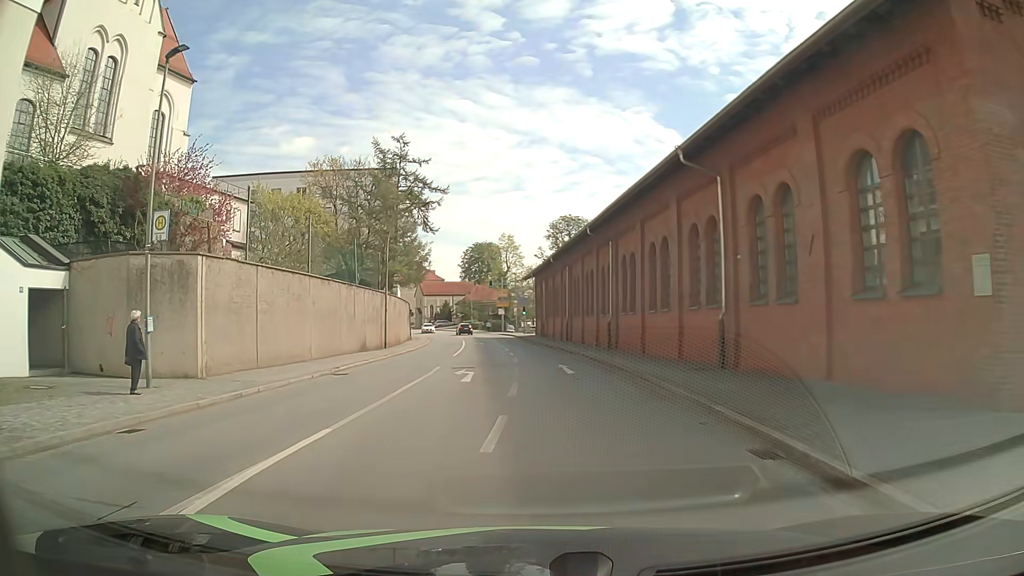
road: tertiary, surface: asphalt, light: Day
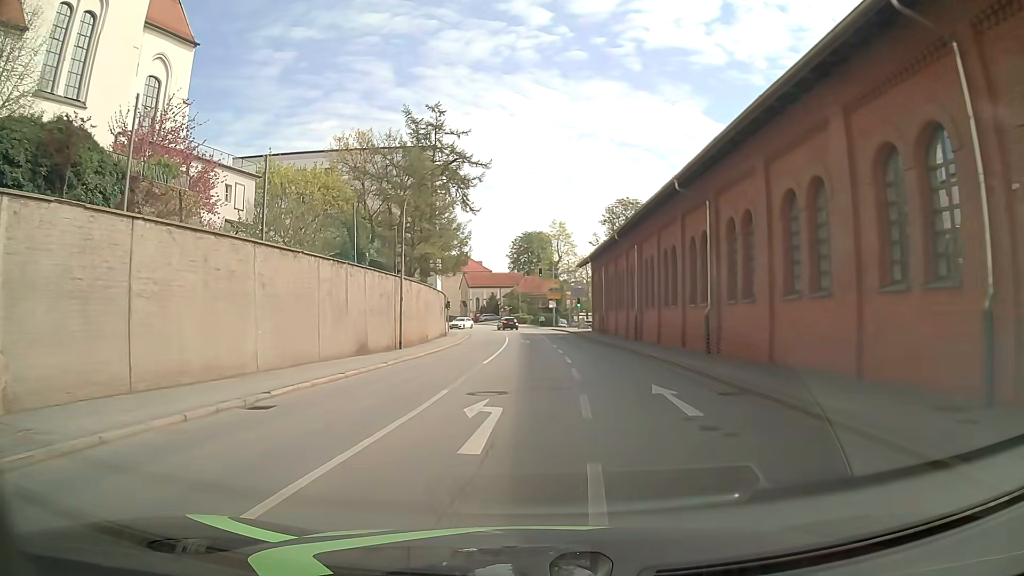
(-0.4, +9.8) m; -5°
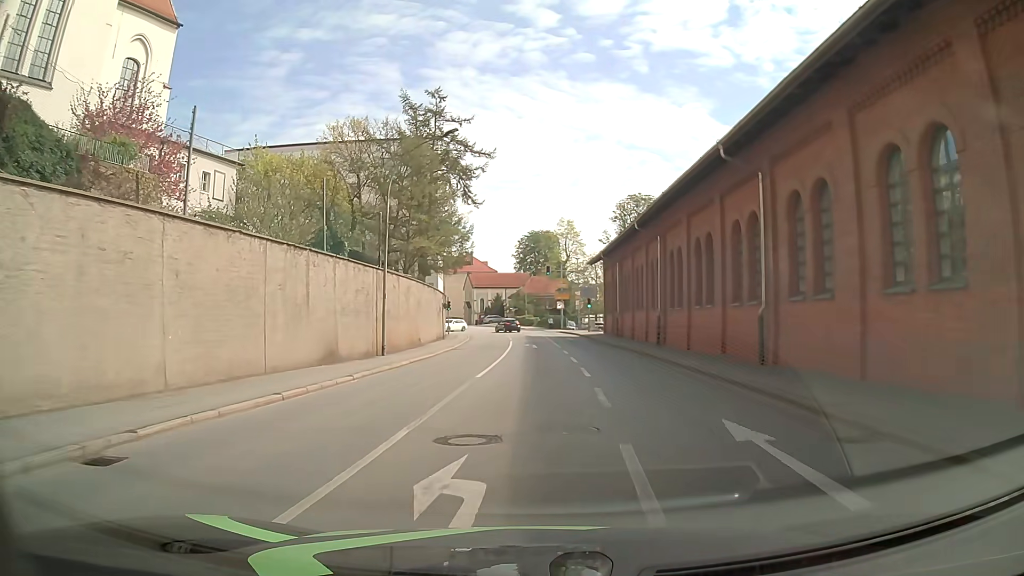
(0.0, +5.0) m; +1°
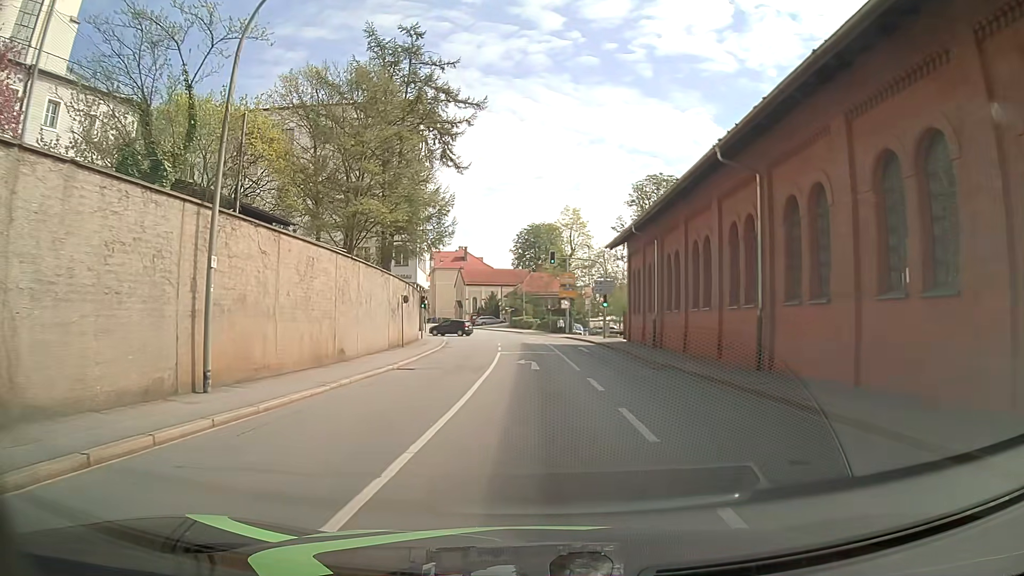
(-0.1, +14.8) m; -1°
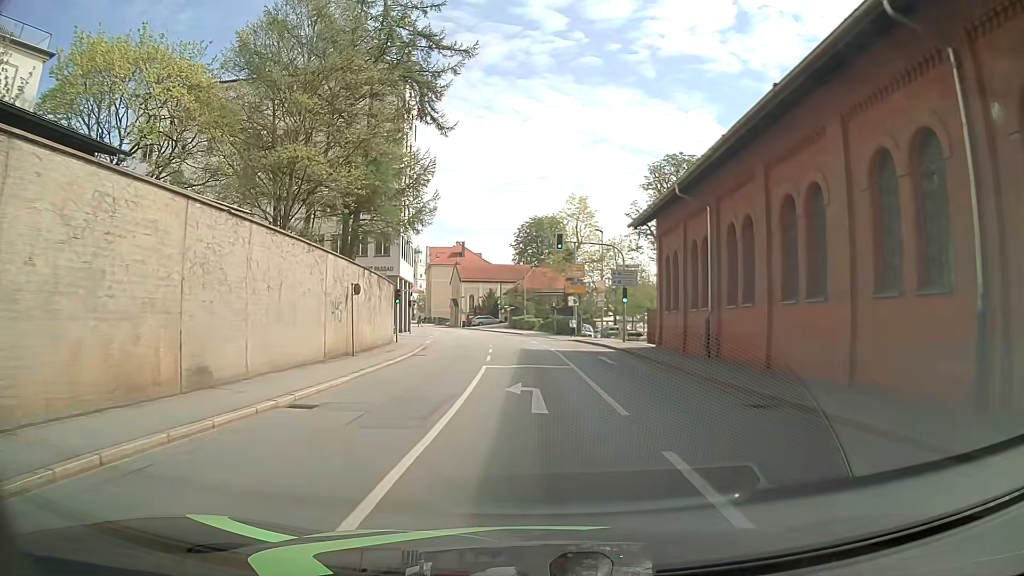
(0.0, +9.7) m; +1°
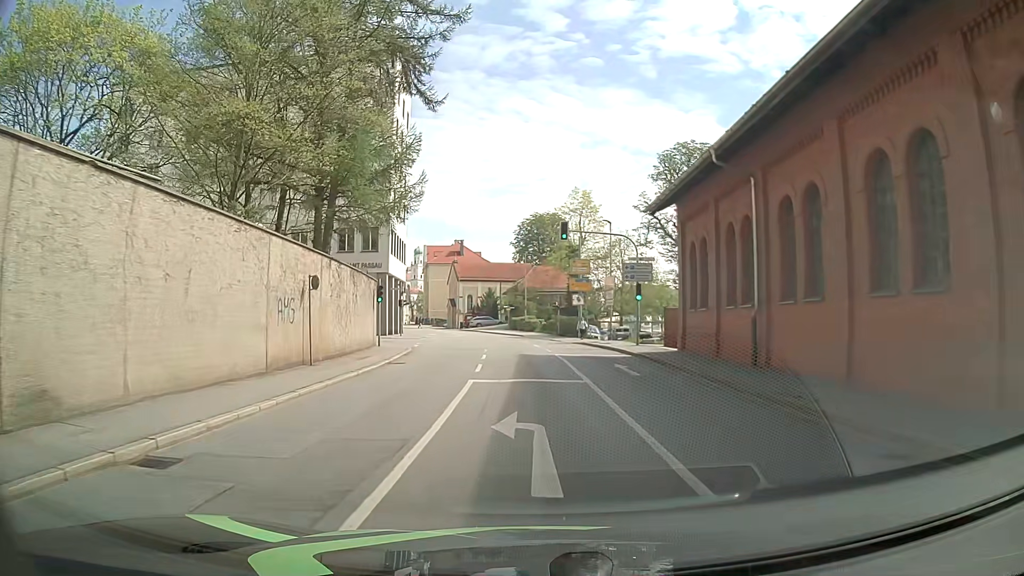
(0.0, +4.8) m; 0°
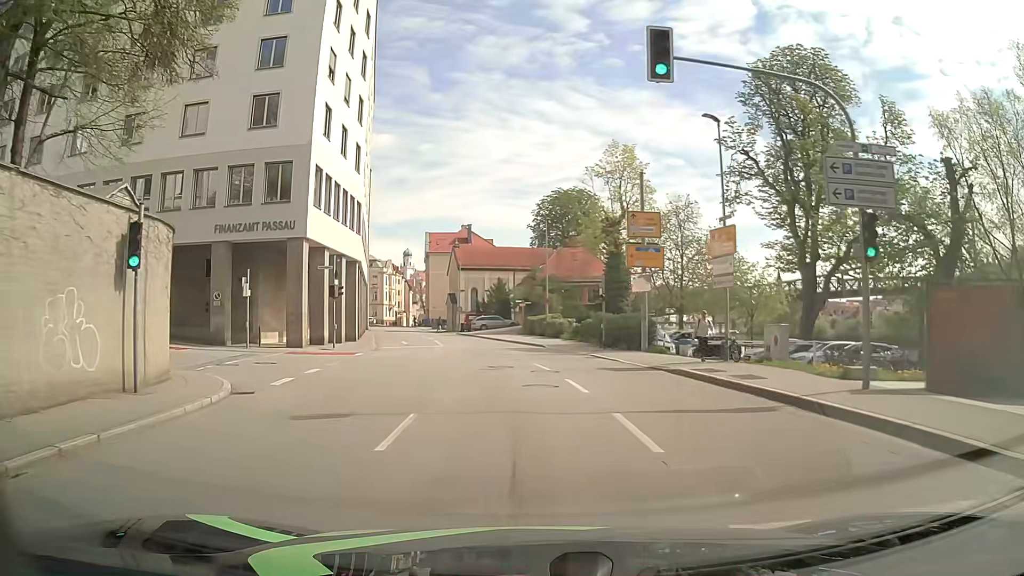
(-0.4, +23.4) m; -2°
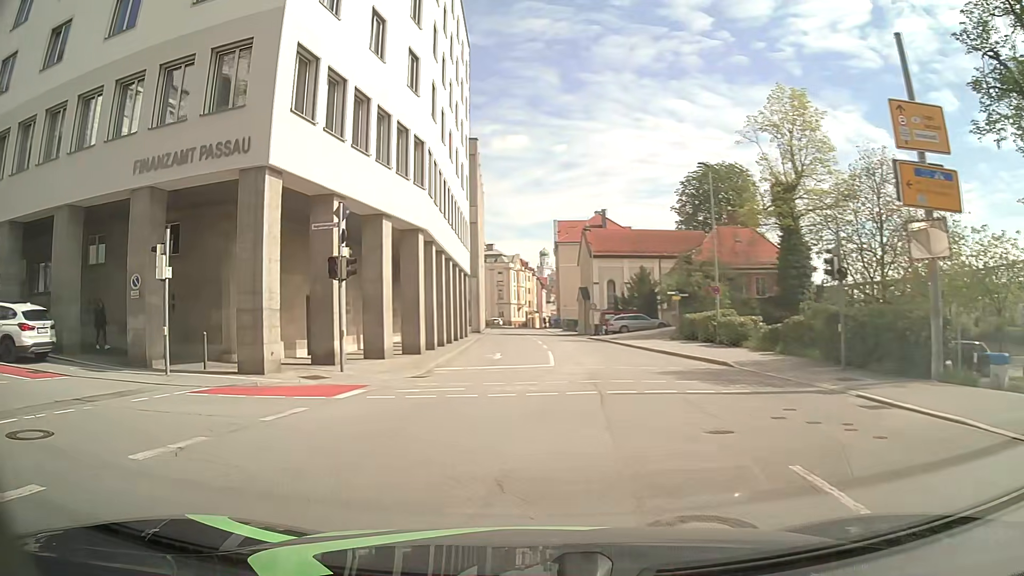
(-0.7, +15.5) m; -11°
